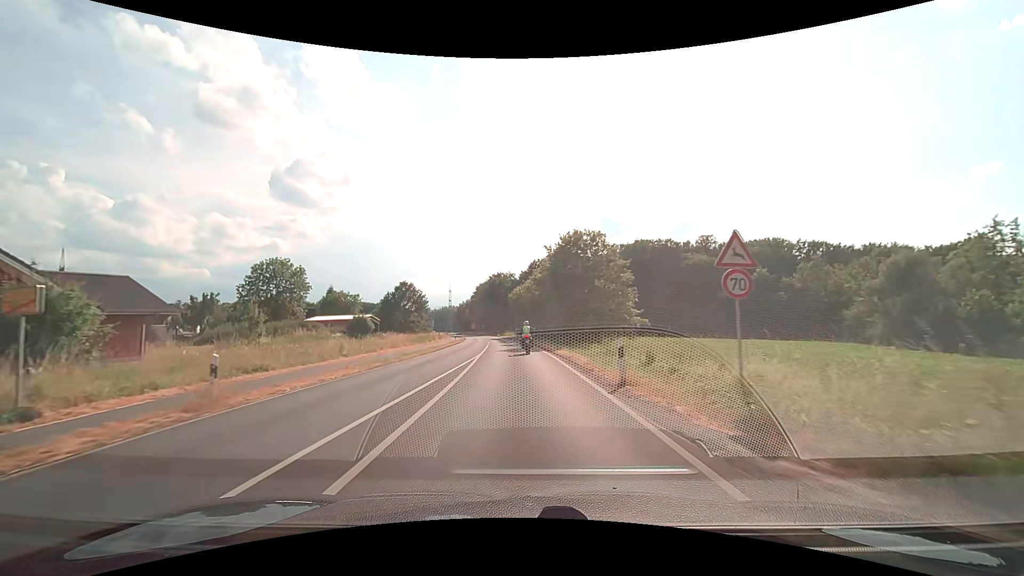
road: tertiary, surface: asphalt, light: Day
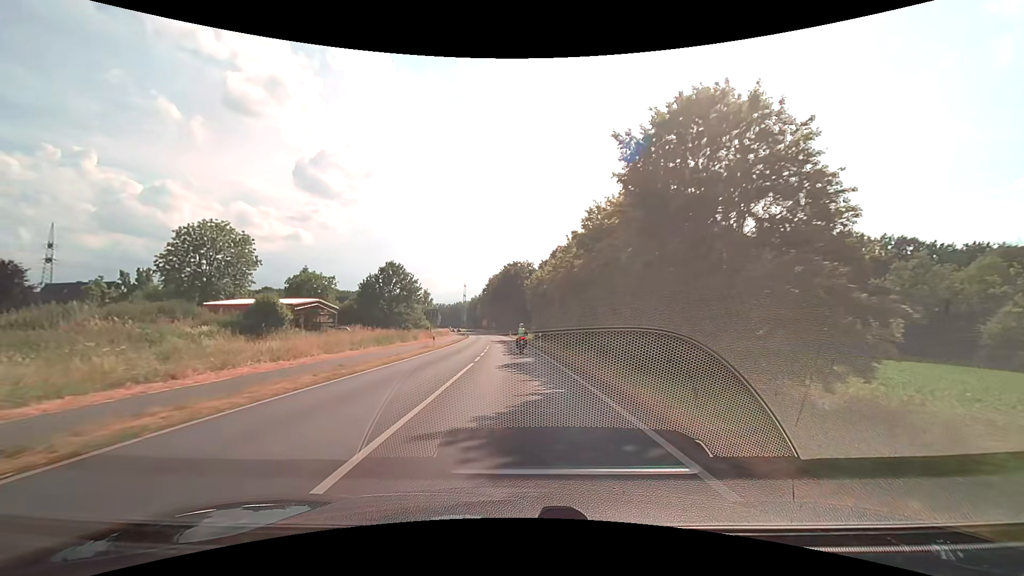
(-0.4, +24.5) m; -2°
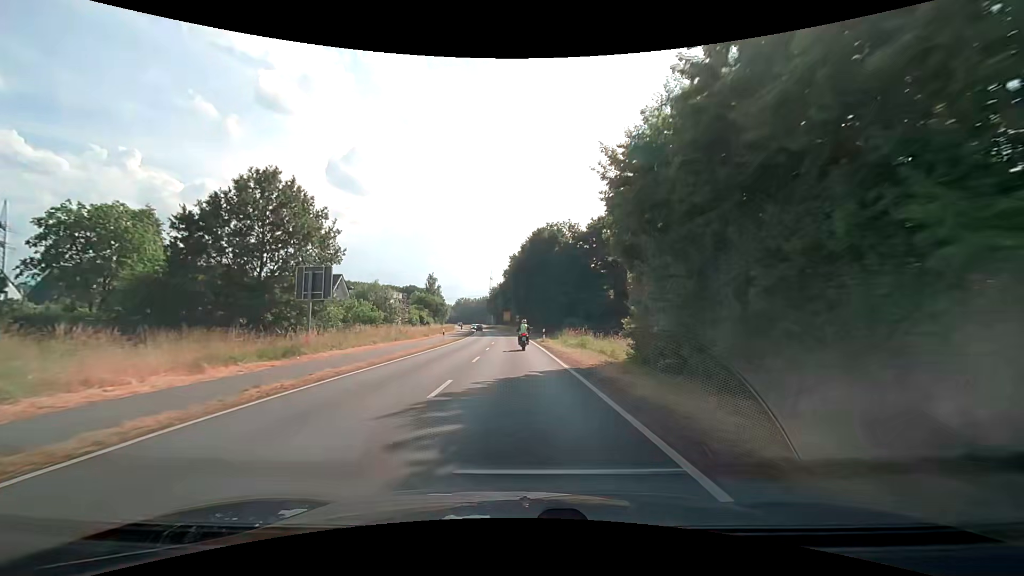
(-1.5, +48.9) m; -3°
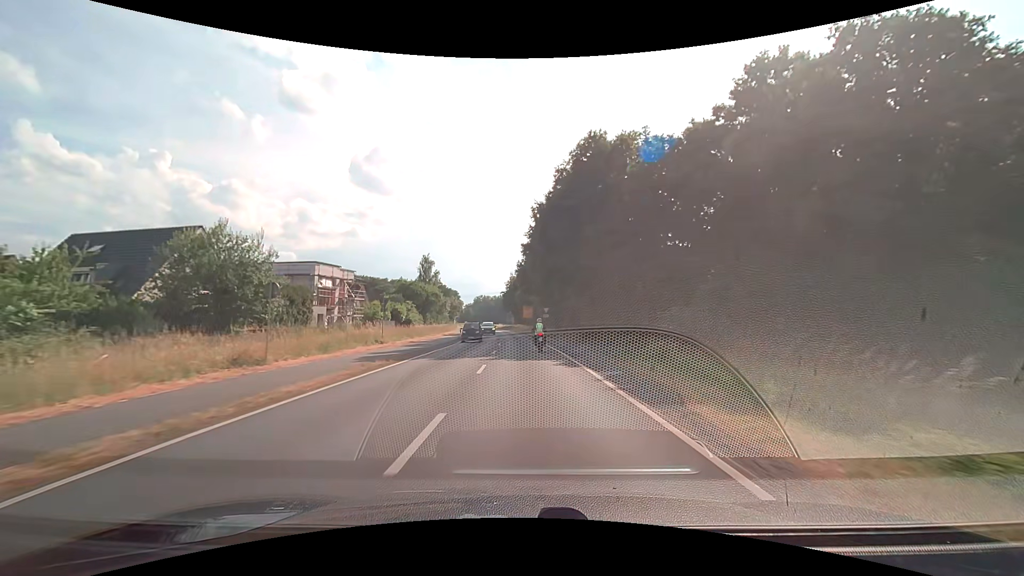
(-1.4, +41.1) m; -3°
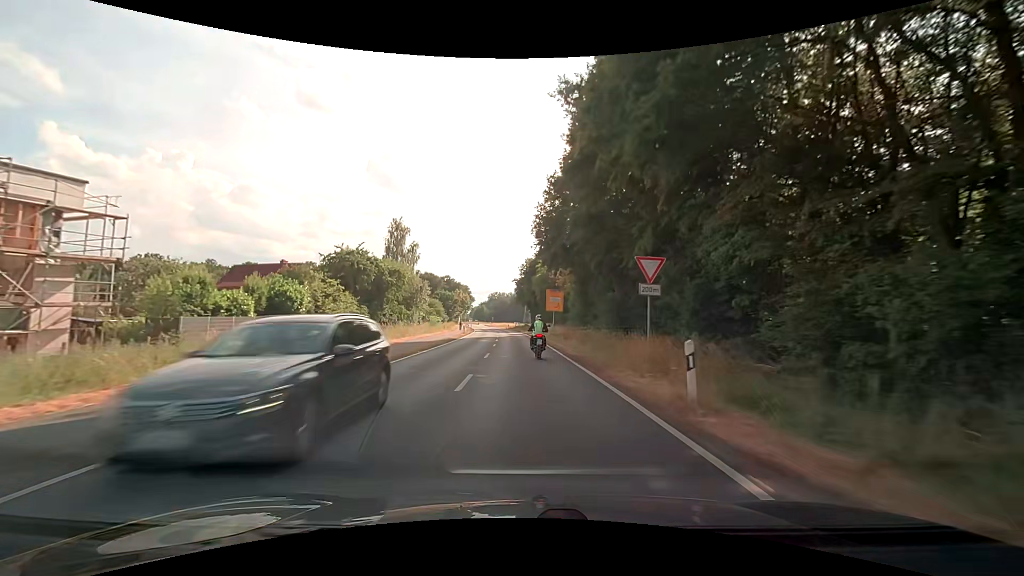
(-0.4, +40.2) m; -2°
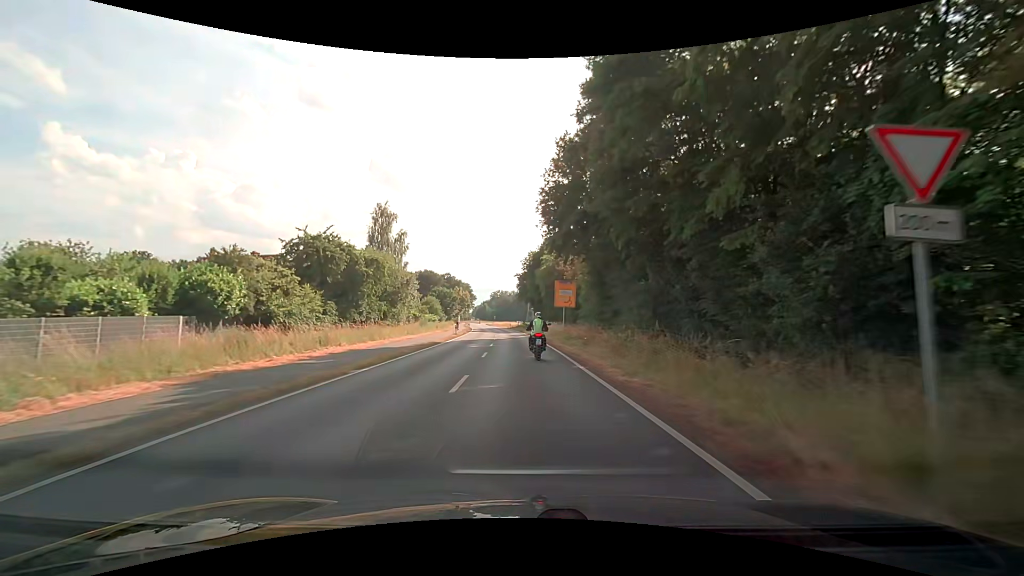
(-0.1, +9.5) m; -1°
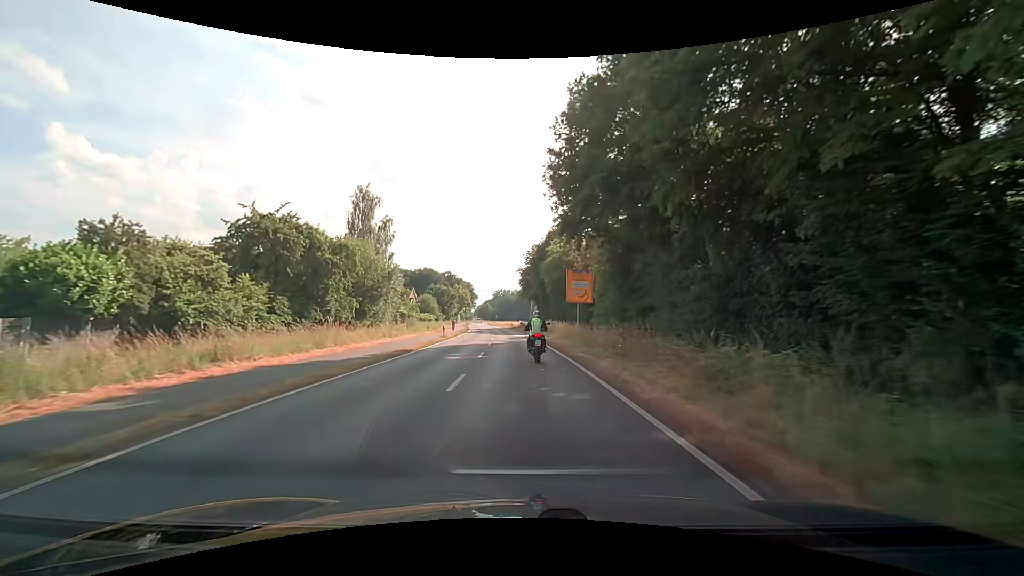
(0.0, +8.9) m; 0°
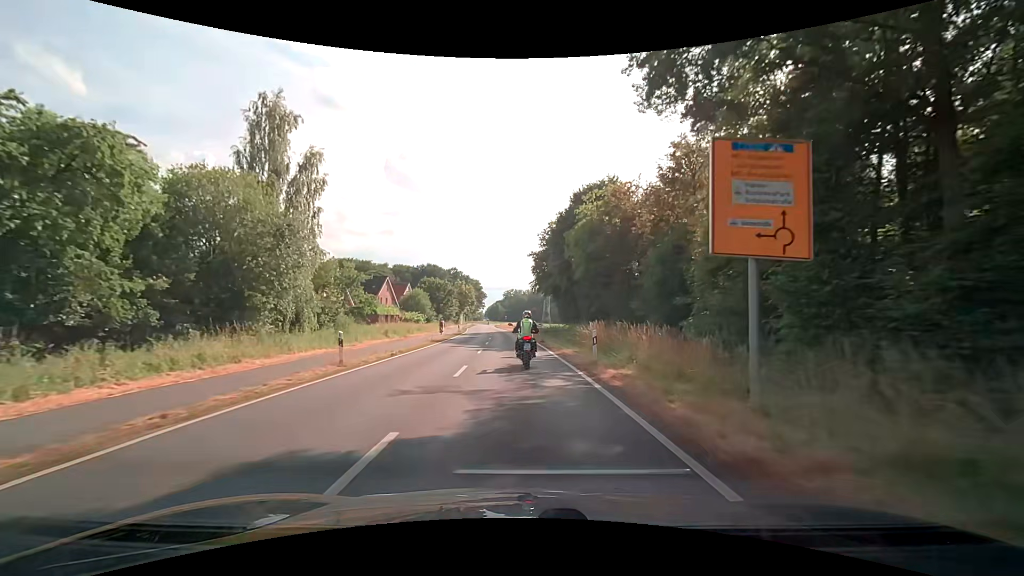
(-0.2, +24.3) m; -1°
(0, +10) (0, +20) (-1, +30) (-1, +40) (-2, +50) (-2, +60) (-3, +70) (-4, +80) (-5, +90) (-6, +100) m
